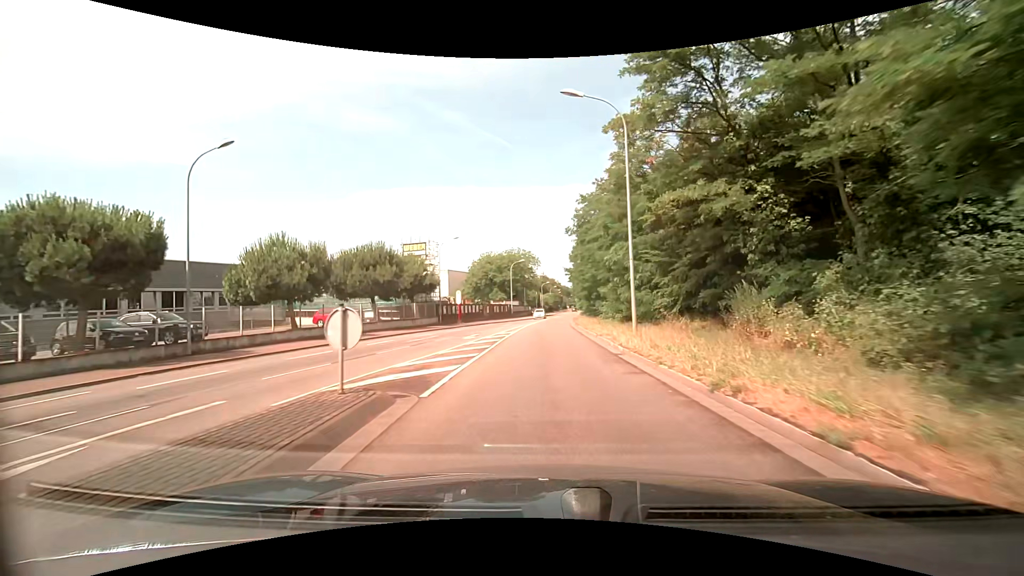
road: secondary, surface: asphalt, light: Day
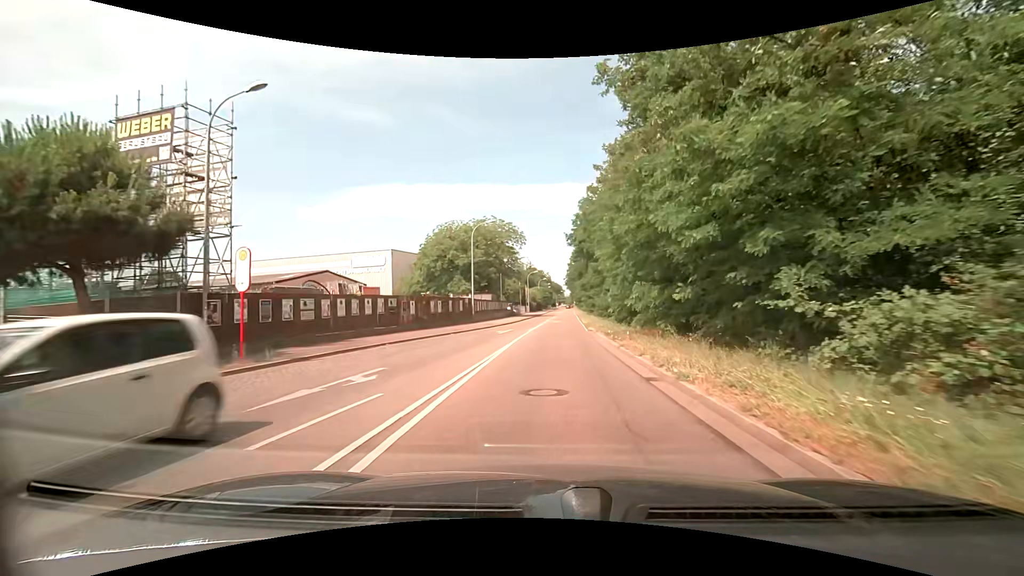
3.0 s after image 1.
(-0.3, +35.9) m; +1°
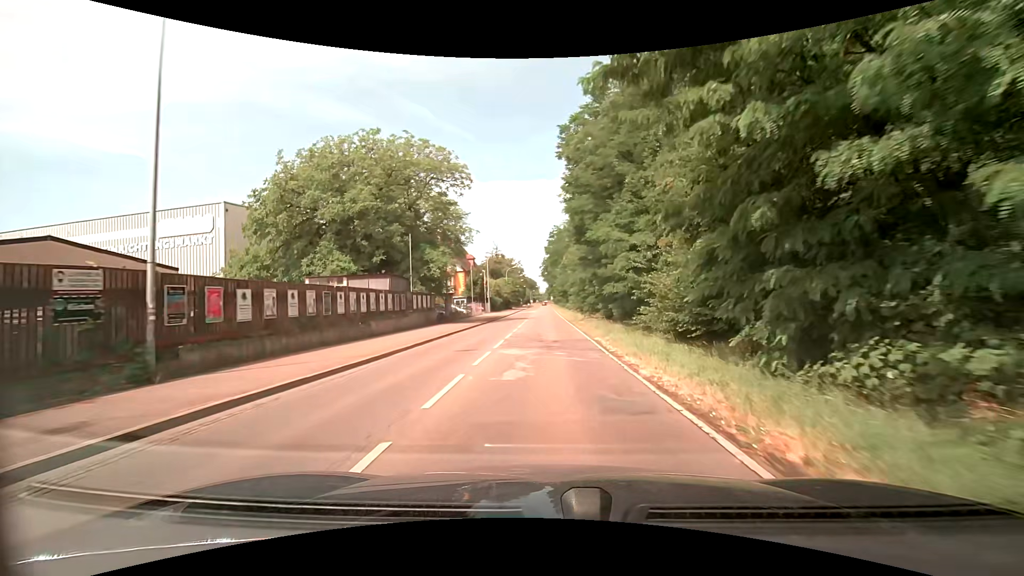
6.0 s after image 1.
(+1.2, +36.1) m; +3°
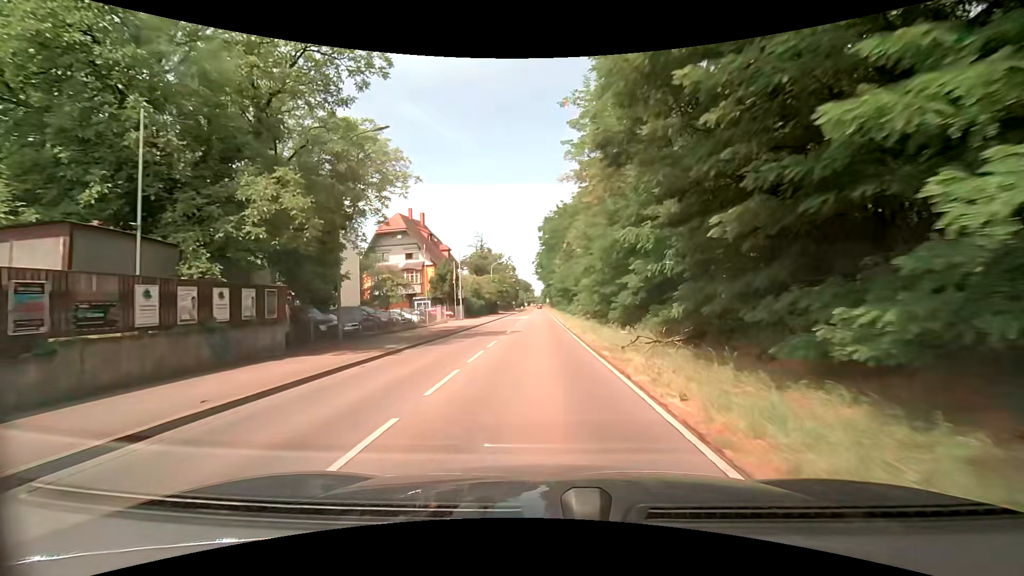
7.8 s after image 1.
(+0.2, +21.6) m; +1°
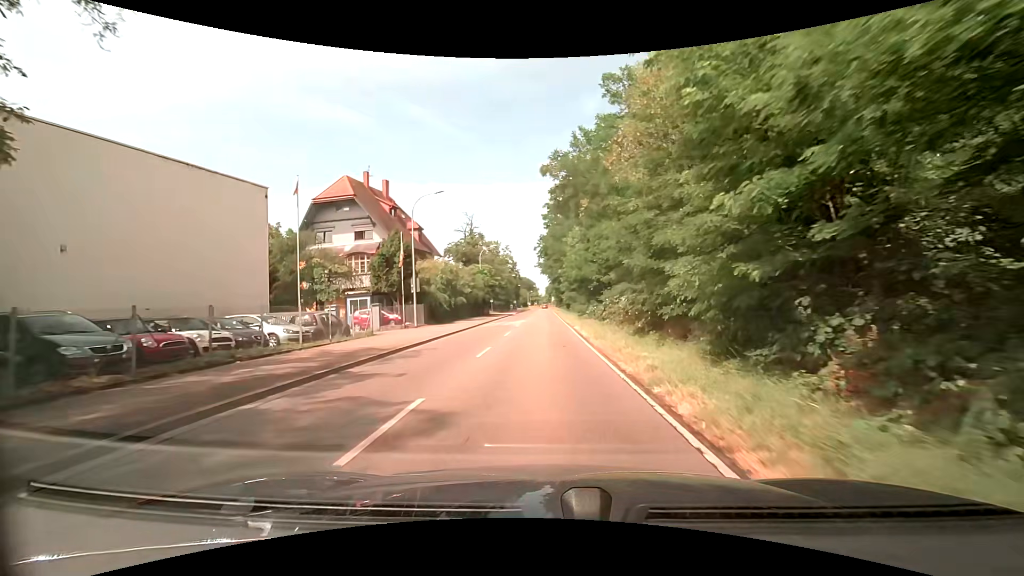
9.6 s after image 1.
(-0.1, +21.4) m; 0°
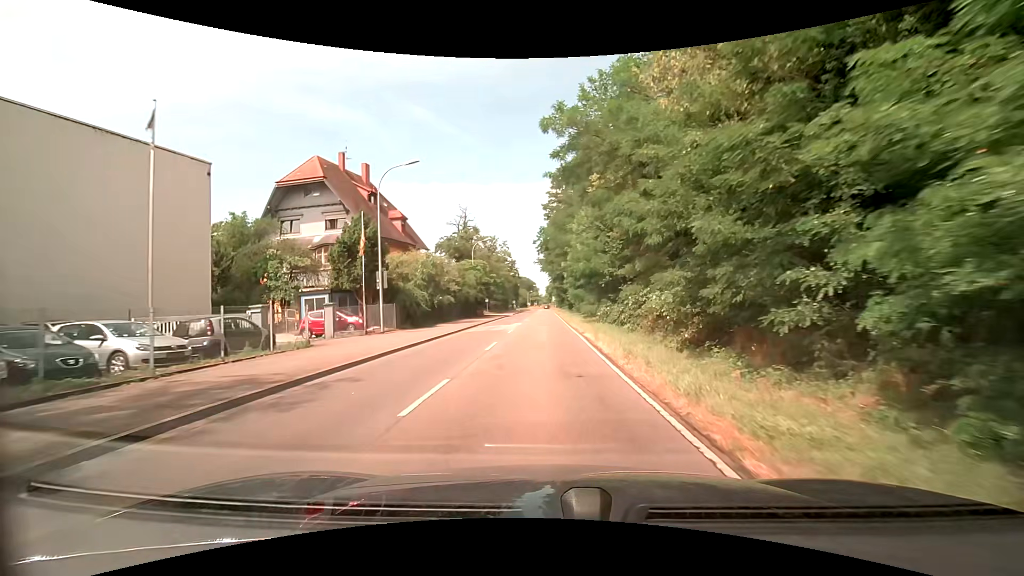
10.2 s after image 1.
(0.0, +7.1) m; 0°
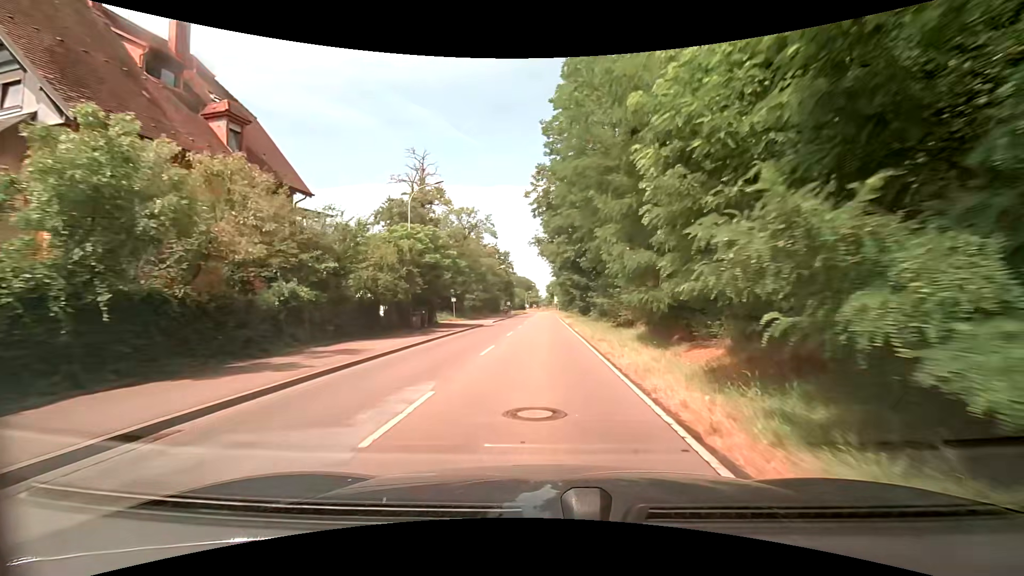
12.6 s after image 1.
(+0.1, +28.5) m; 0°
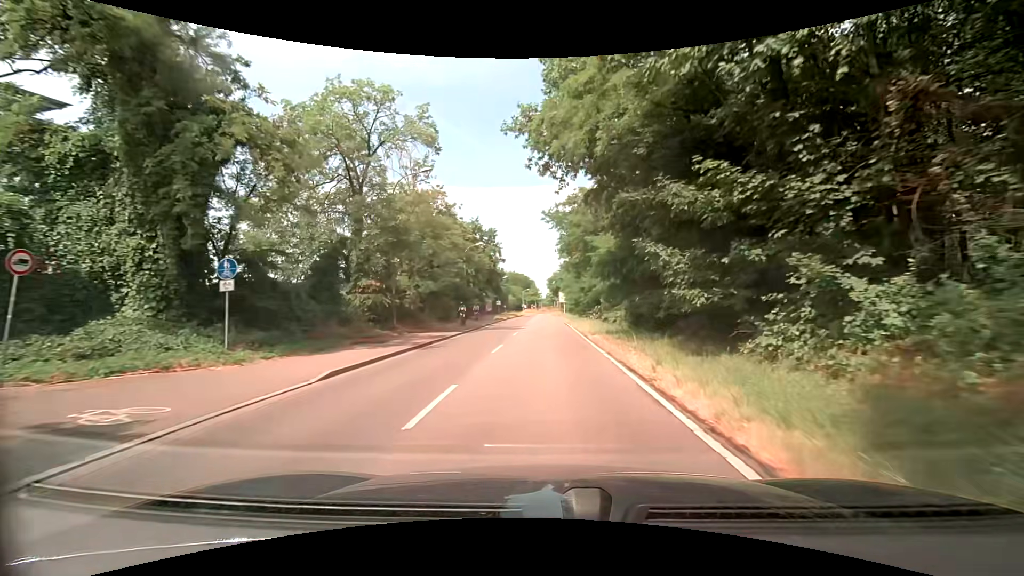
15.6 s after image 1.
(+0.1, +35.7) m; 0°
(0, +10) (0, +20) (0, +30) (0, +40) (0, +50) (0, +60) (0, +70) (0, +80) (0, +90) (0, +100) m
